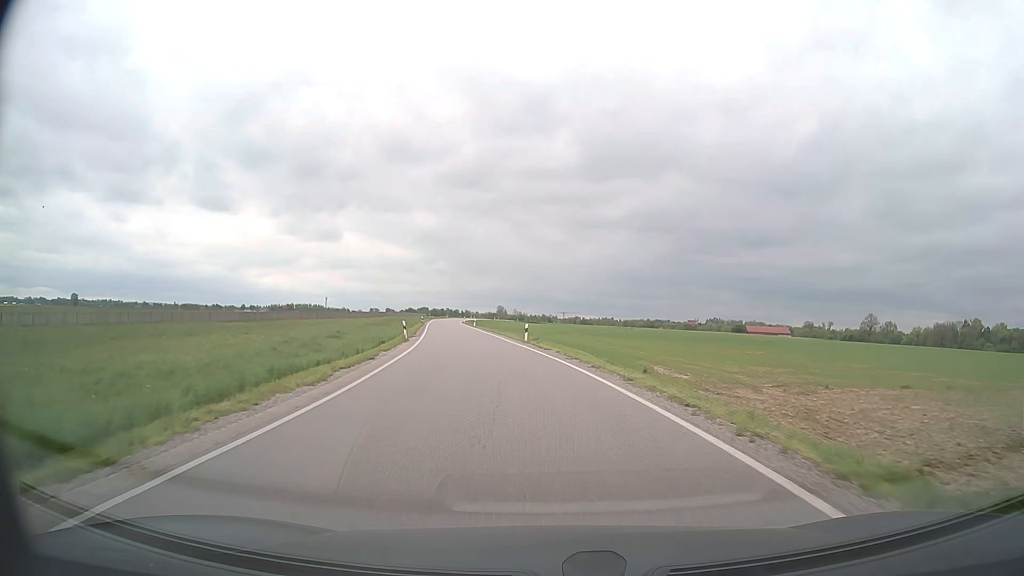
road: secondary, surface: asphalt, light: Day
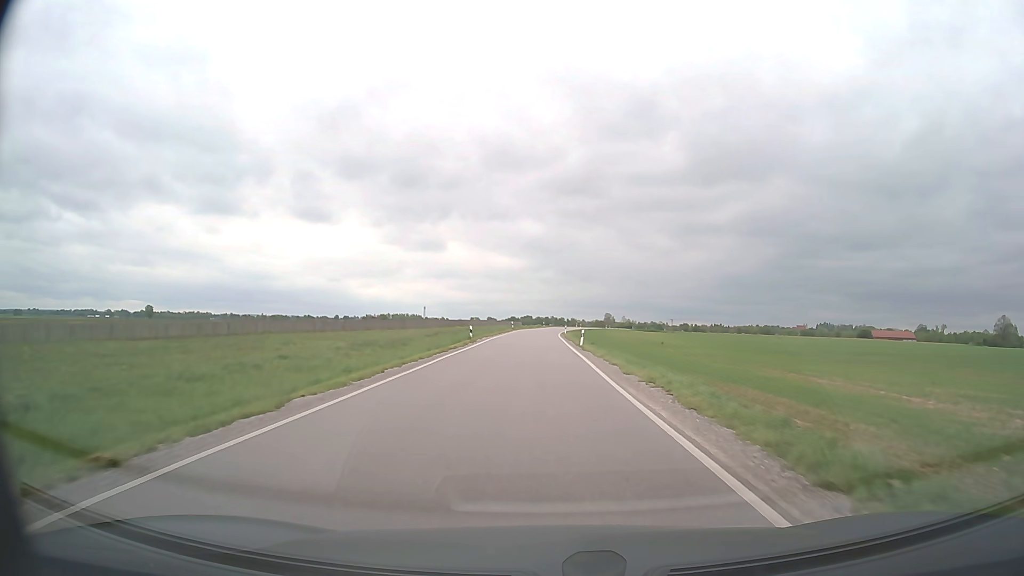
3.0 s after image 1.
(-4.7, +45.7) m; -9°
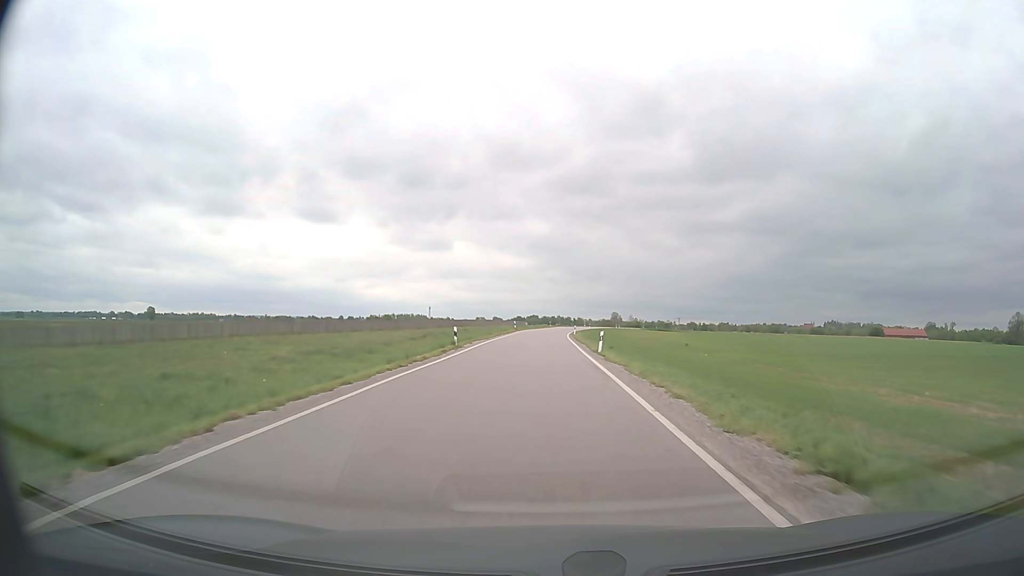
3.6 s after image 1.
(-0.1, +9.9) m; -1°
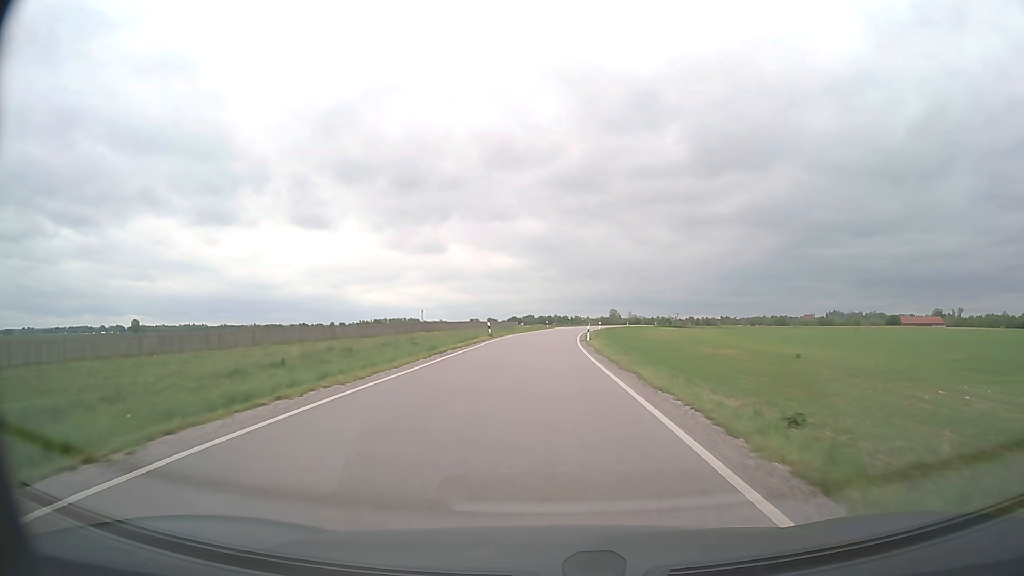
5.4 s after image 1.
(+0.1, +30.6) m; 0°
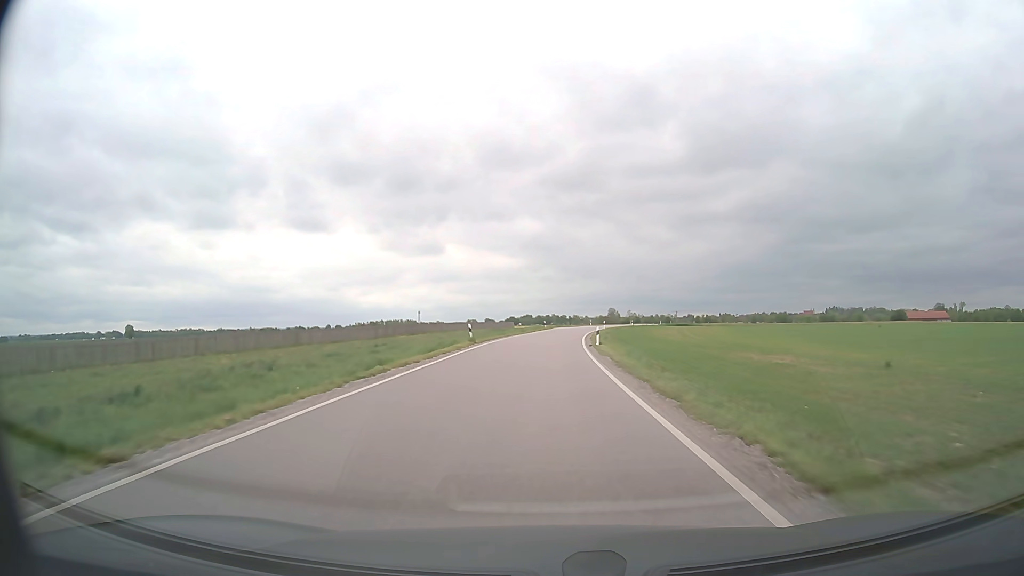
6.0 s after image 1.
(0.0, +10.4) m; 0°
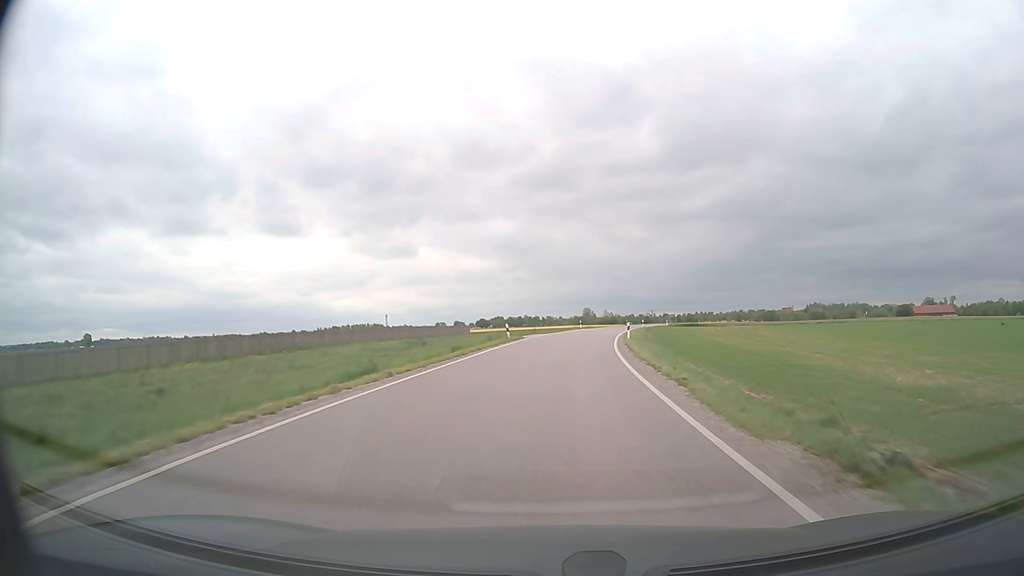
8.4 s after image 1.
(+0.3, +41.4) m; +2°
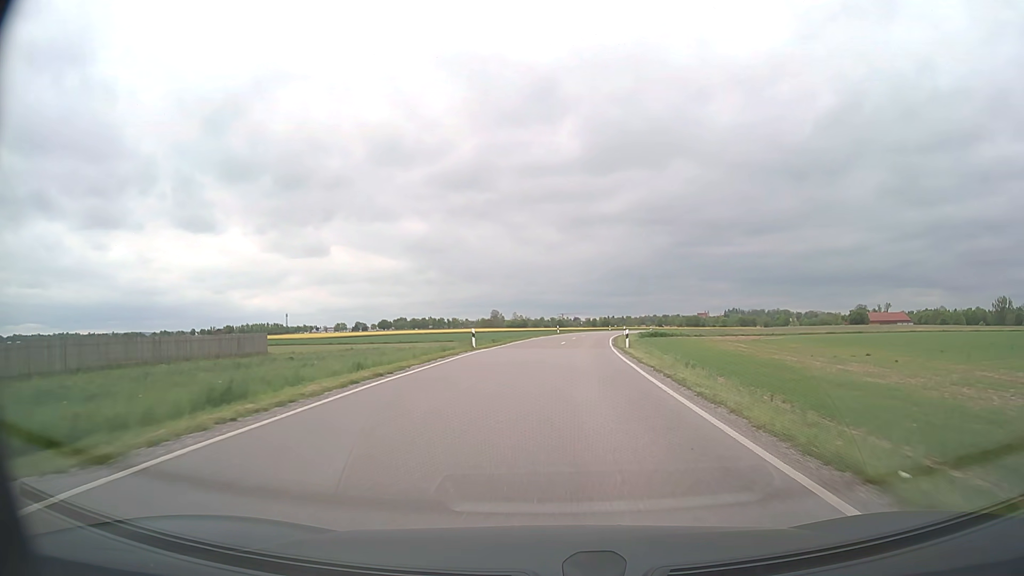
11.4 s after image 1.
(+3.1, +50.3) m; +8°
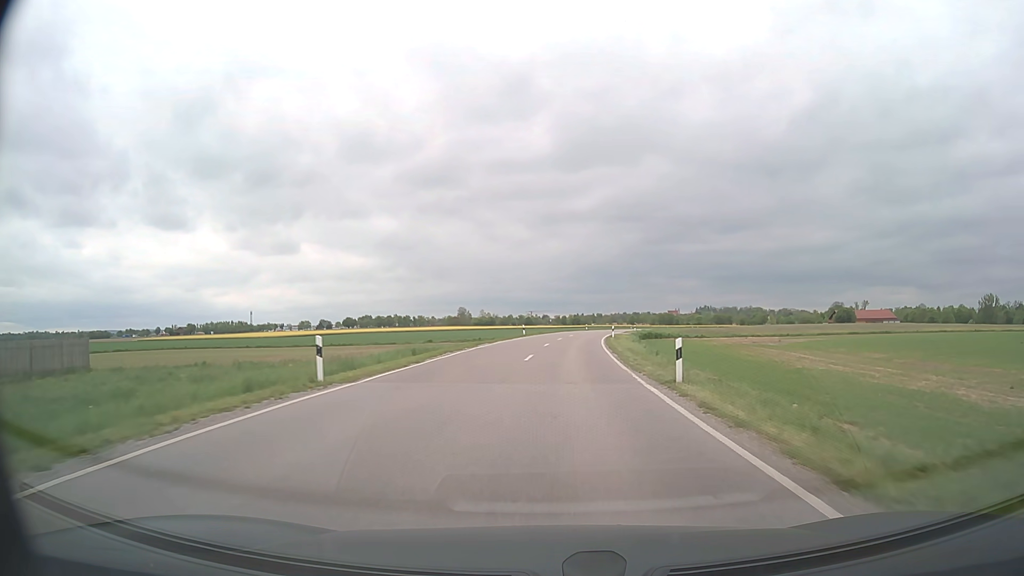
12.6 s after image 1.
(+0.5, +20.1) m; +3°
